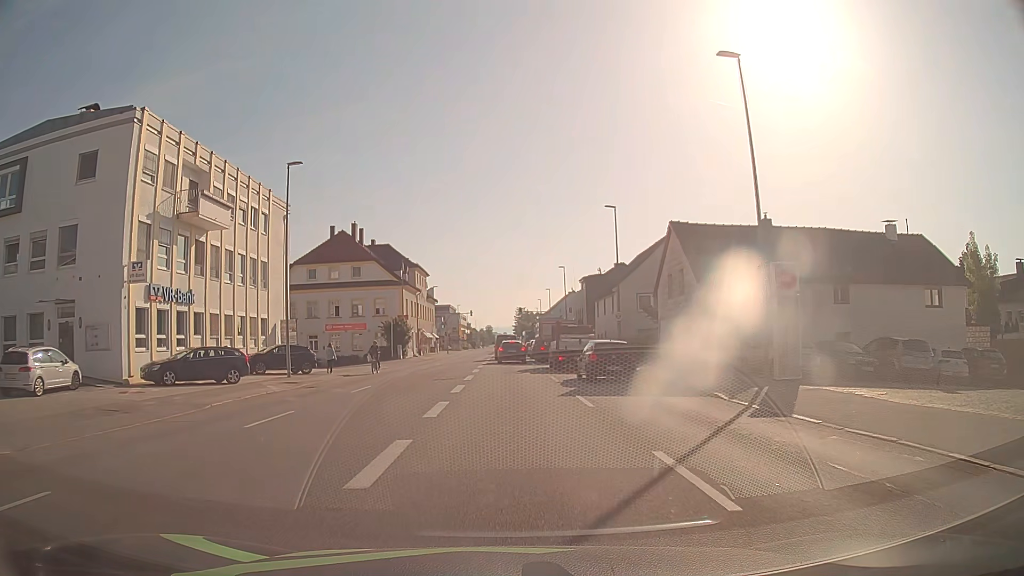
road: tertiary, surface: asphalt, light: Day
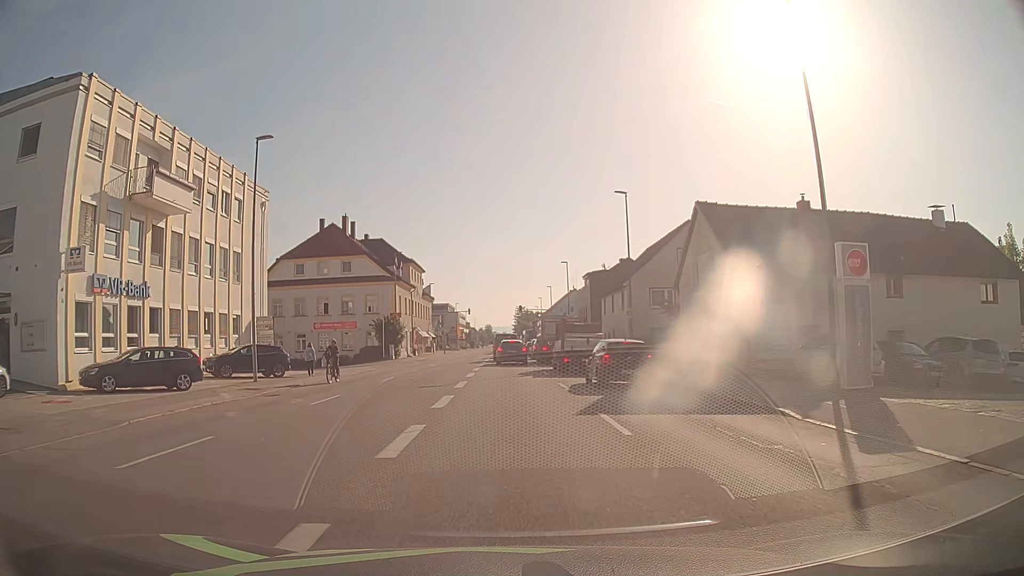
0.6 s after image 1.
(0.0, +4.3) m; 0°
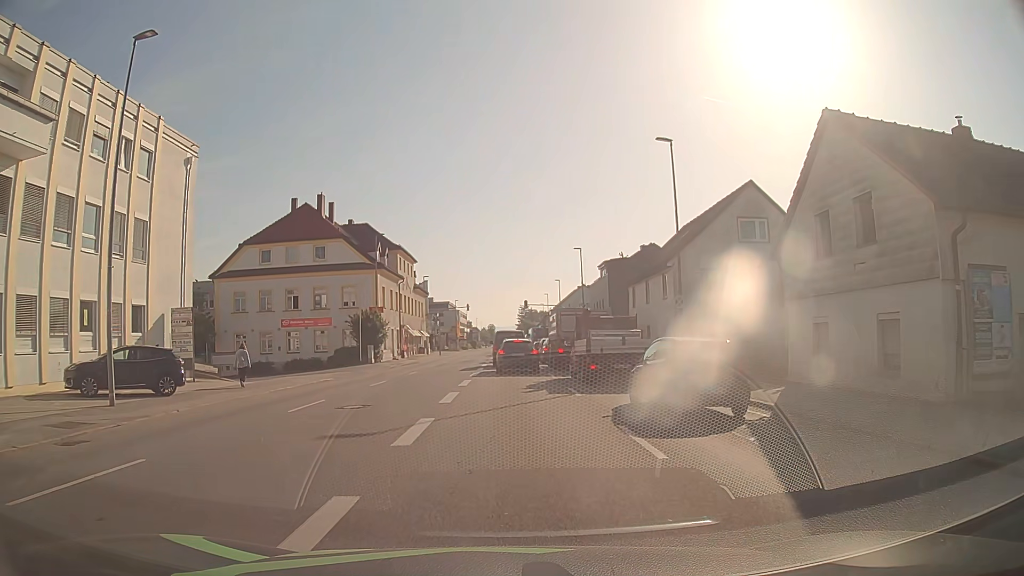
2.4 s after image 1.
(0.0, +11.0) m; -1°
(0, +10) (0, +20) (0, +30) (0, +40) (0, +50) (0, +60) (+1, +70) (+1, +80) (+1, +90) (+1, +100) m
